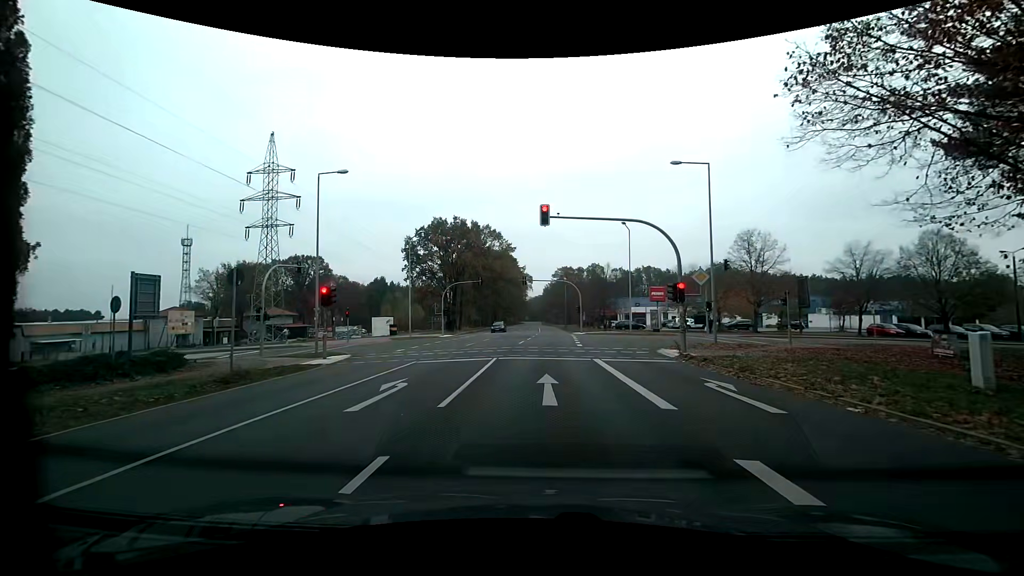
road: primary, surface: asphalt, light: Day
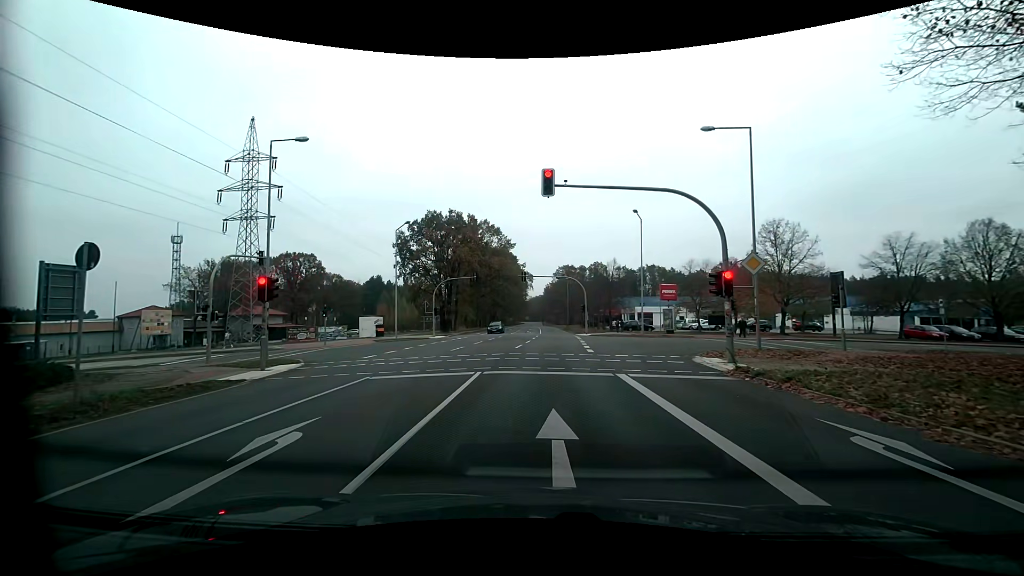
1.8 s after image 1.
(-0.1, +5.3) m; 0°
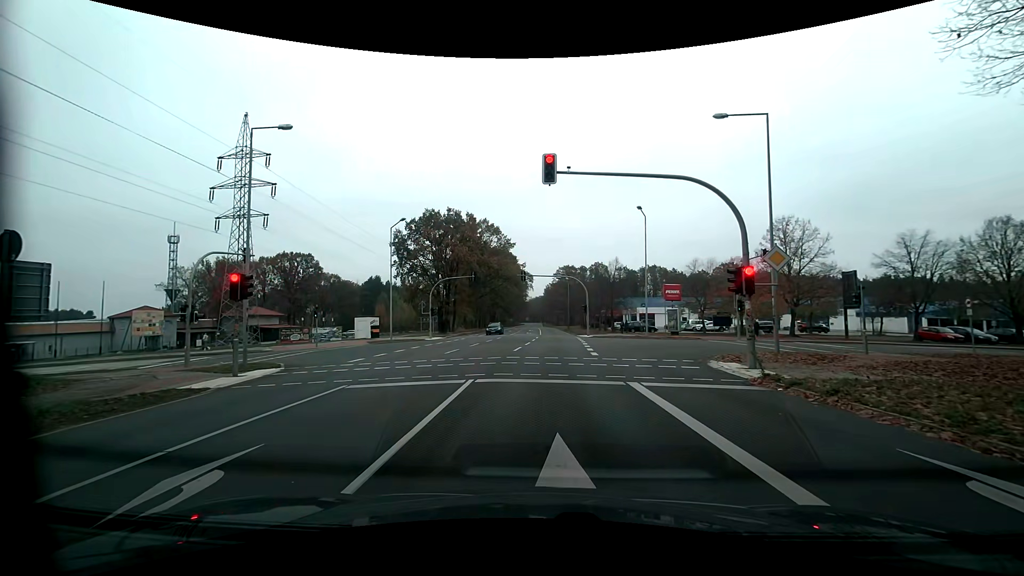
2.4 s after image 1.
(0.0, +1.7) m; -1°
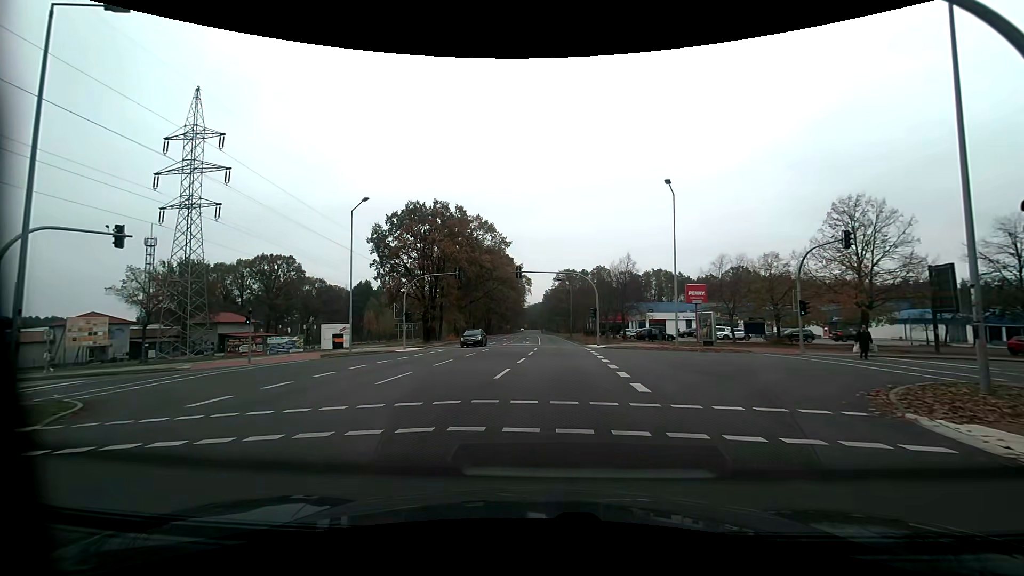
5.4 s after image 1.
(0.0, +10.0) m; +1°
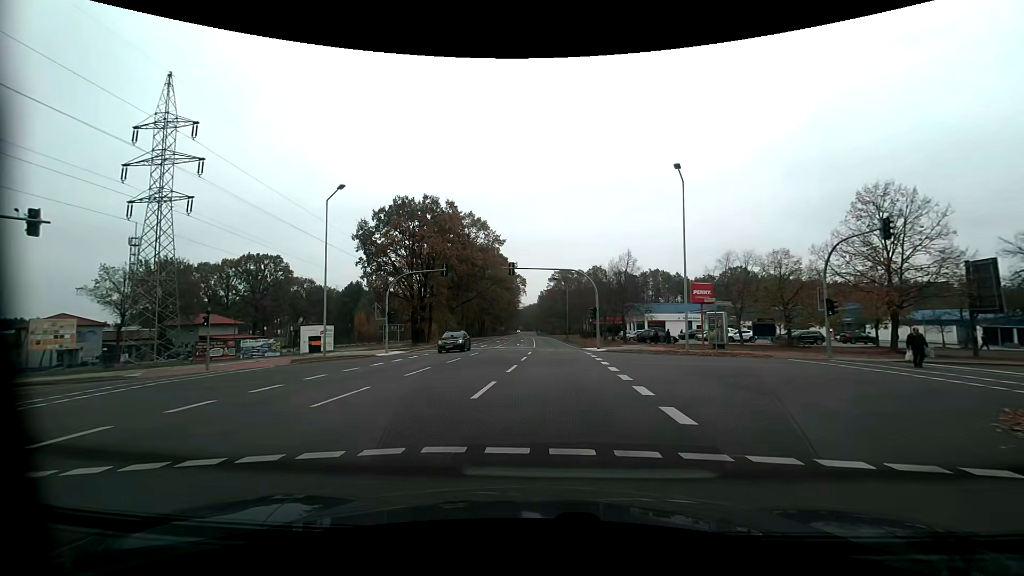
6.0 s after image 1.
(0.0, +3.7) m; +1°
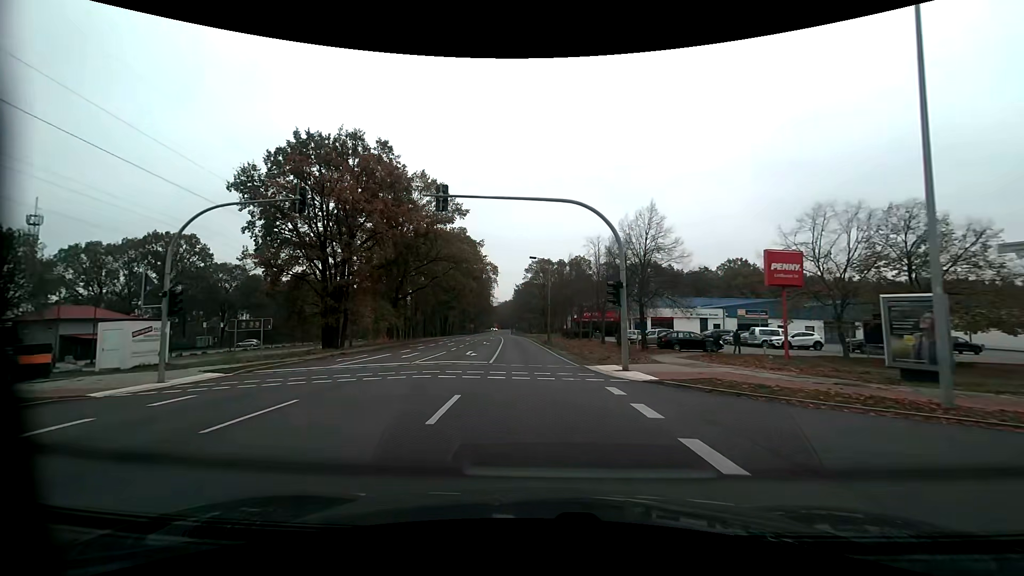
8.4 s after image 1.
(+0.4, +21.3) m; +2°
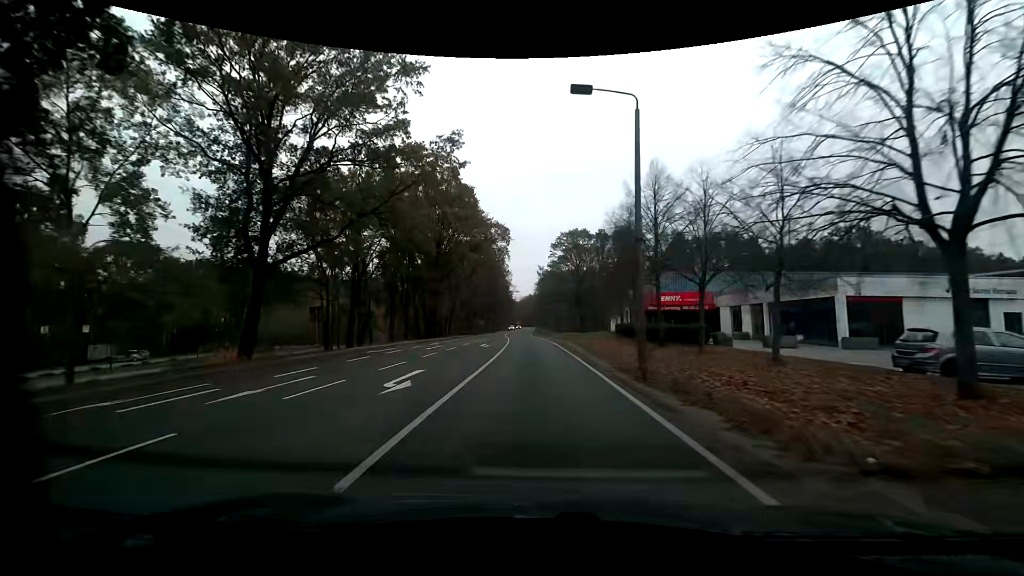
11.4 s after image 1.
(-1.1, +37.5) m; -3°
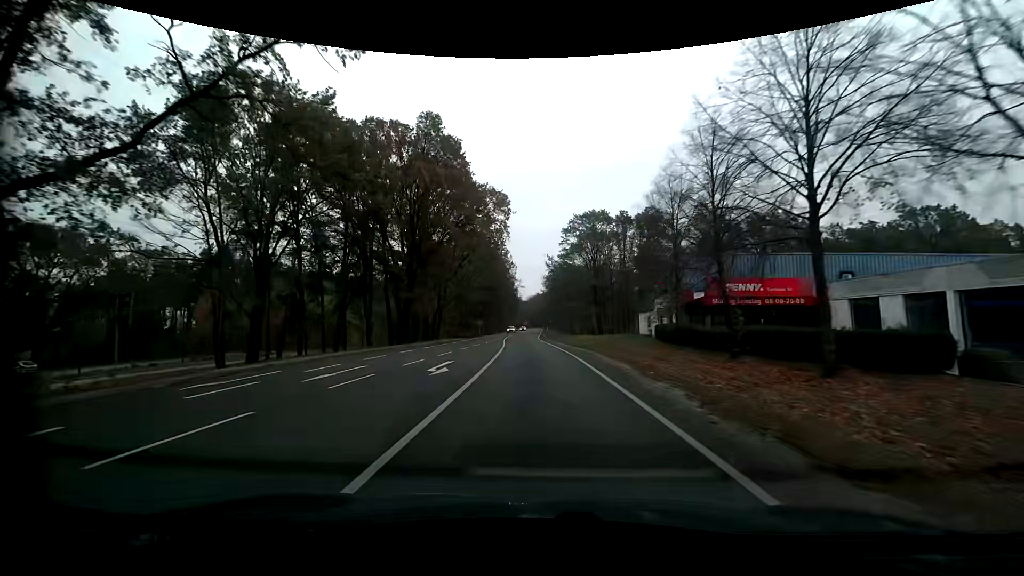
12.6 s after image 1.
(-0.1, +16.7) m; -1°
(0, +10) (0, +20) (-1, +30) (-1, +40) (-2, +50) (-2, +60) (-2, +70) (-2, +80) (-2, +90) (-2, +100) m
